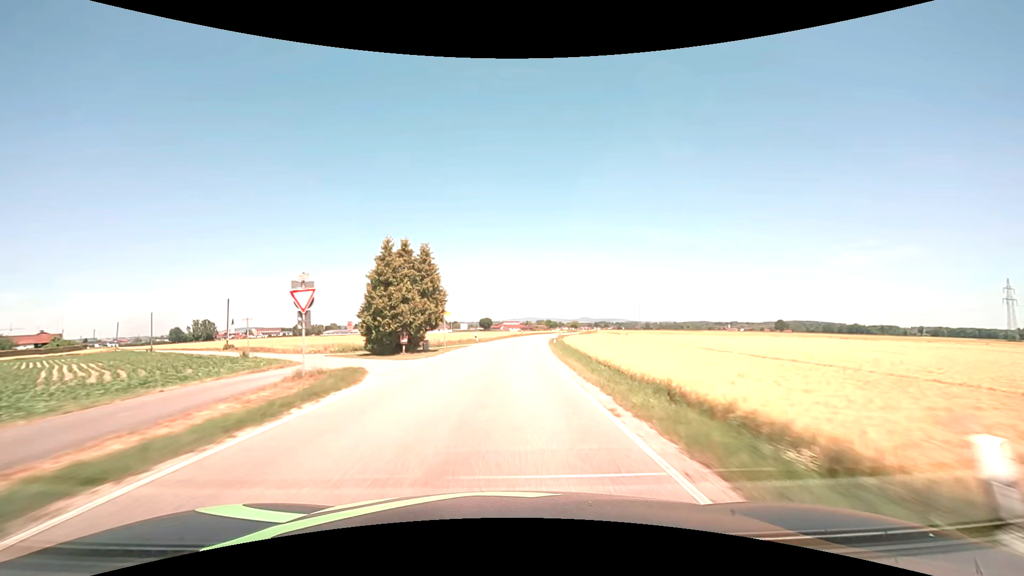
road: secondary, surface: asphalt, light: Day
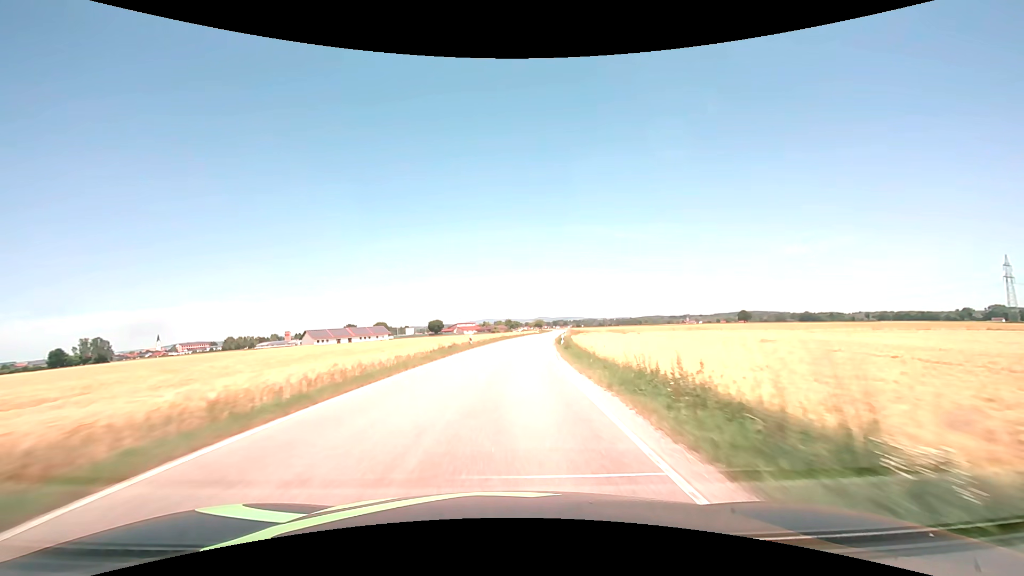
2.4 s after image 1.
(+2.1, +50.1) m; +5°
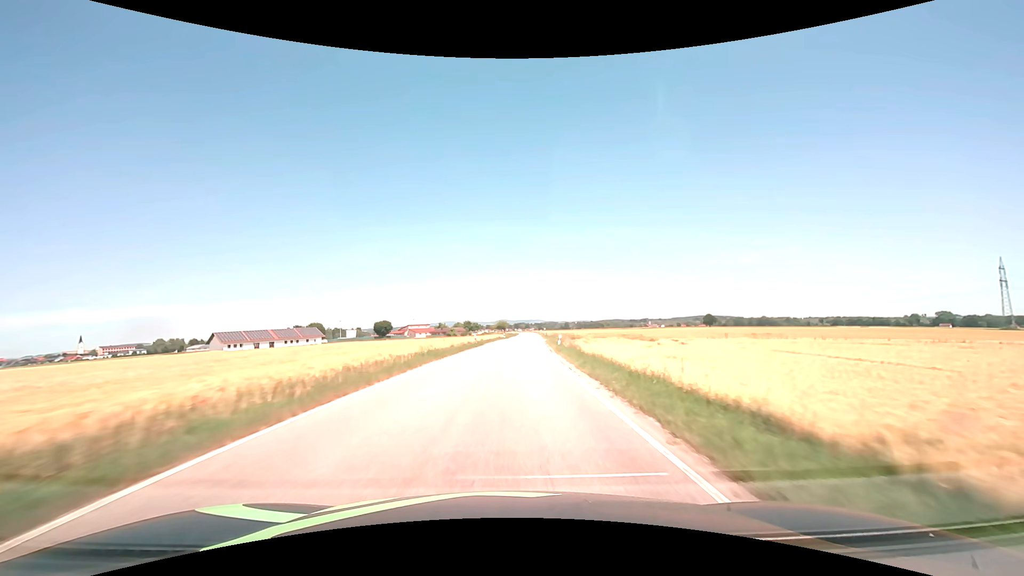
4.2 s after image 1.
(+1.4, +37.6) m; +4°
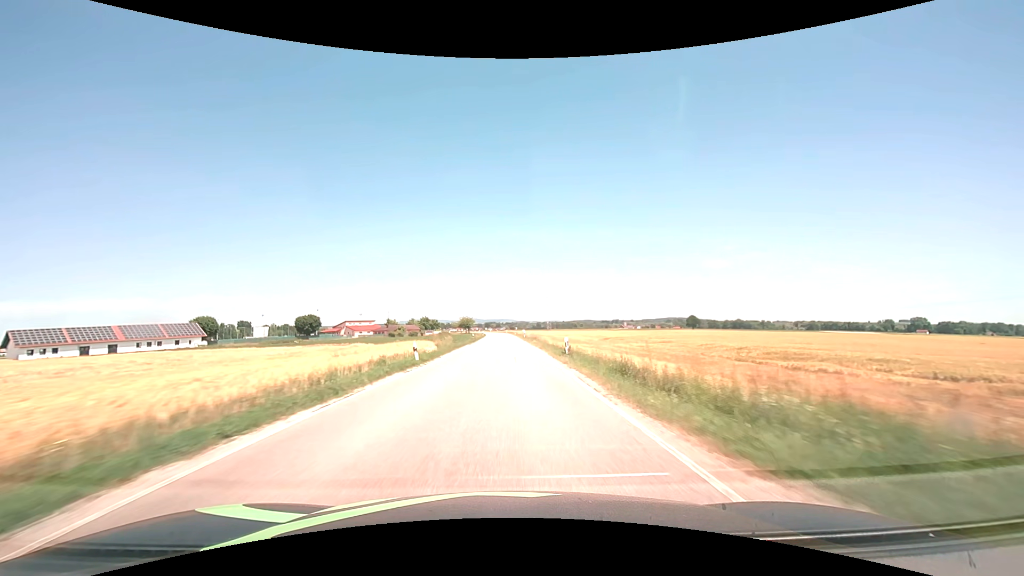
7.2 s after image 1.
(+2.4, +62.5) m; +3°
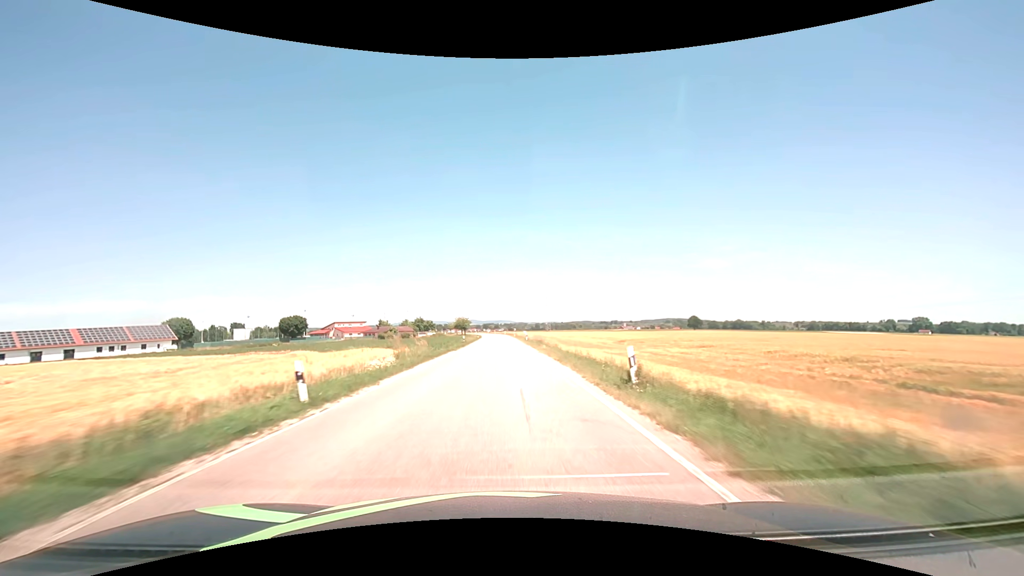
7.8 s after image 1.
(+0.1, +12.5) m; 0°
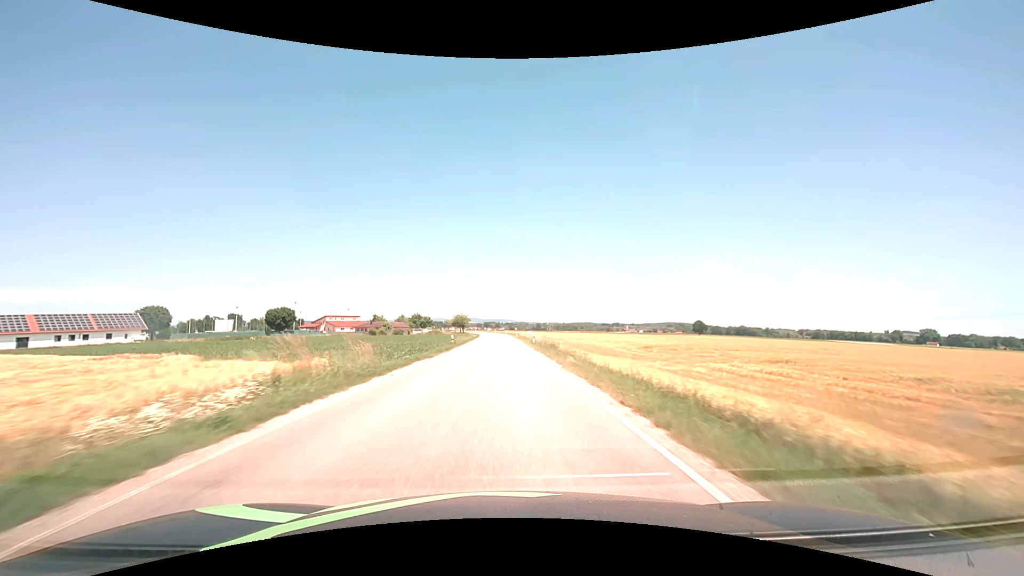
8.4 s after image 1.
(-0.1, +12.7) m; 0°
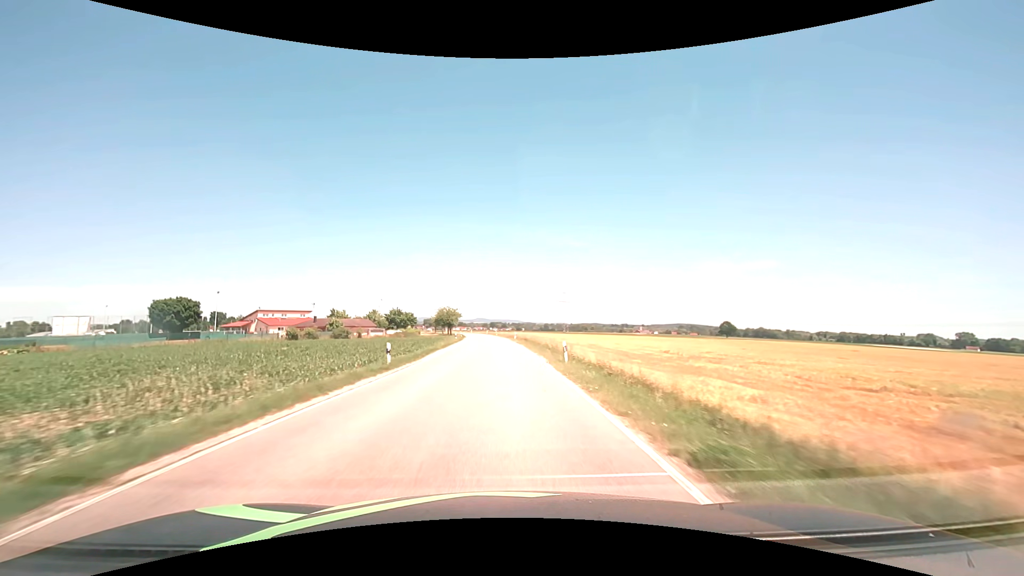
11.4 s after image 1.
(-0.2, +62.4) m; -1°
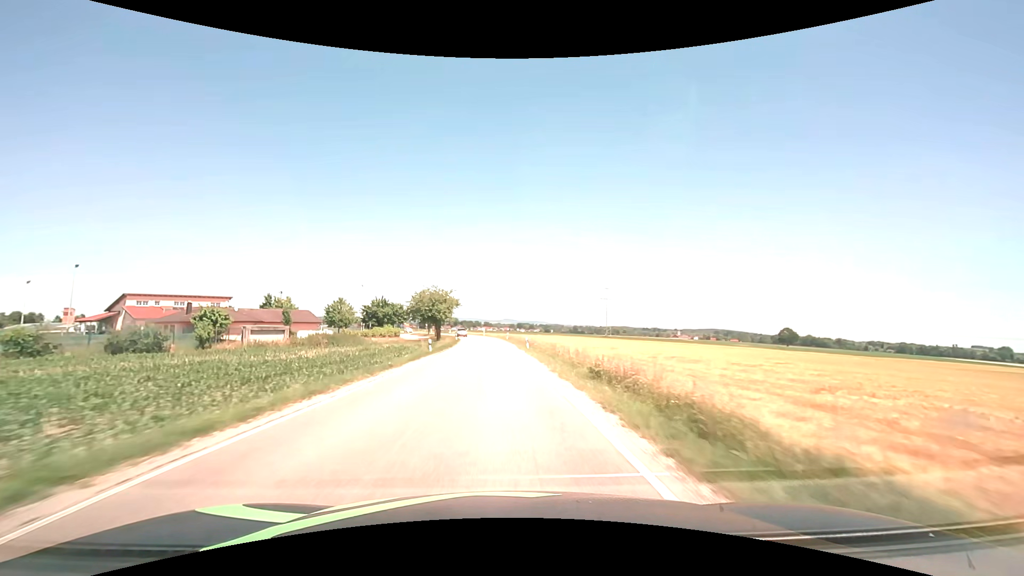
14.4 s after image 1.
(-1.4, +62.6) m; -3°
